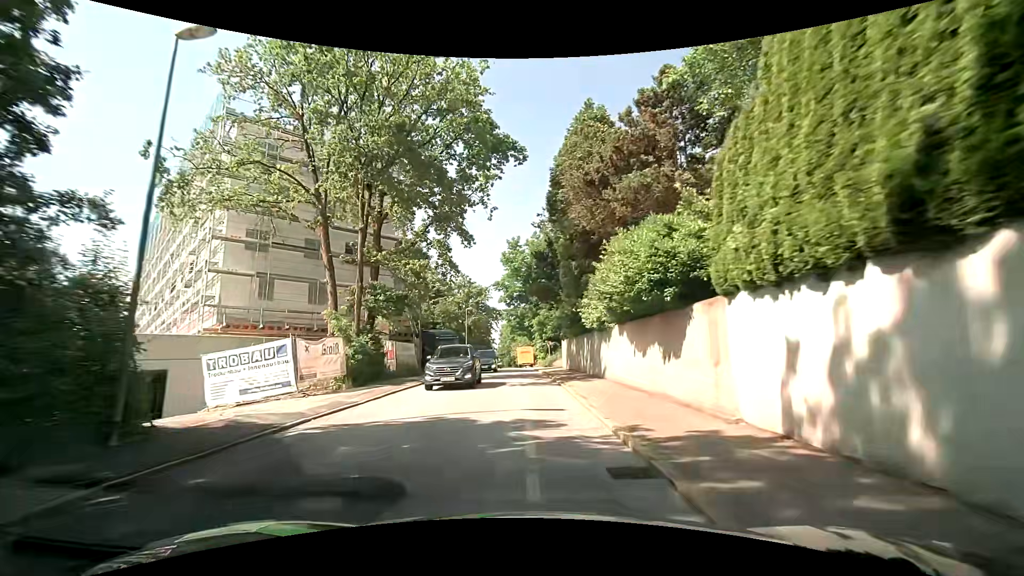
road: residential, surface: asphalt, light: Day
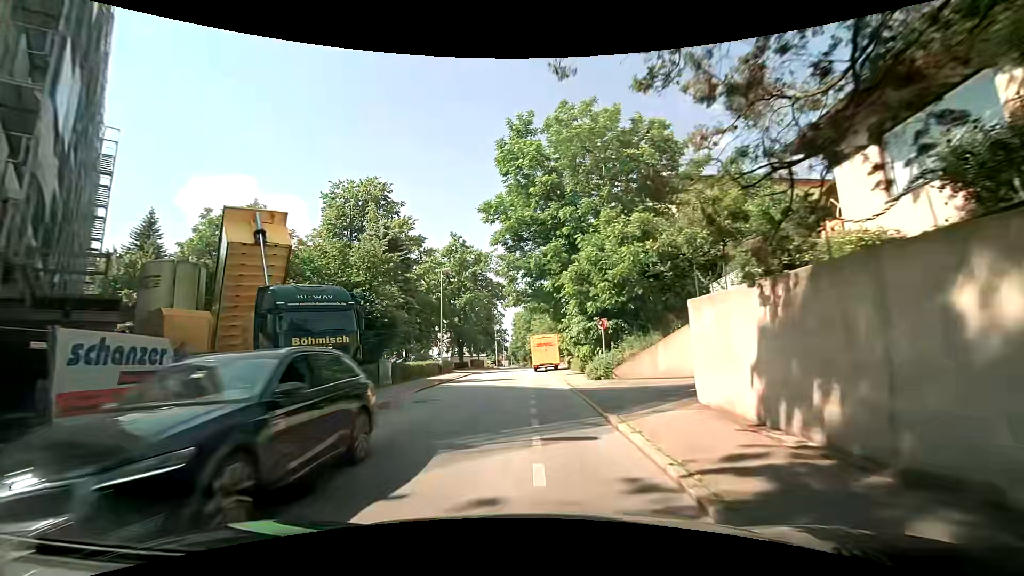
(-0.9, +29.4) m; -2°
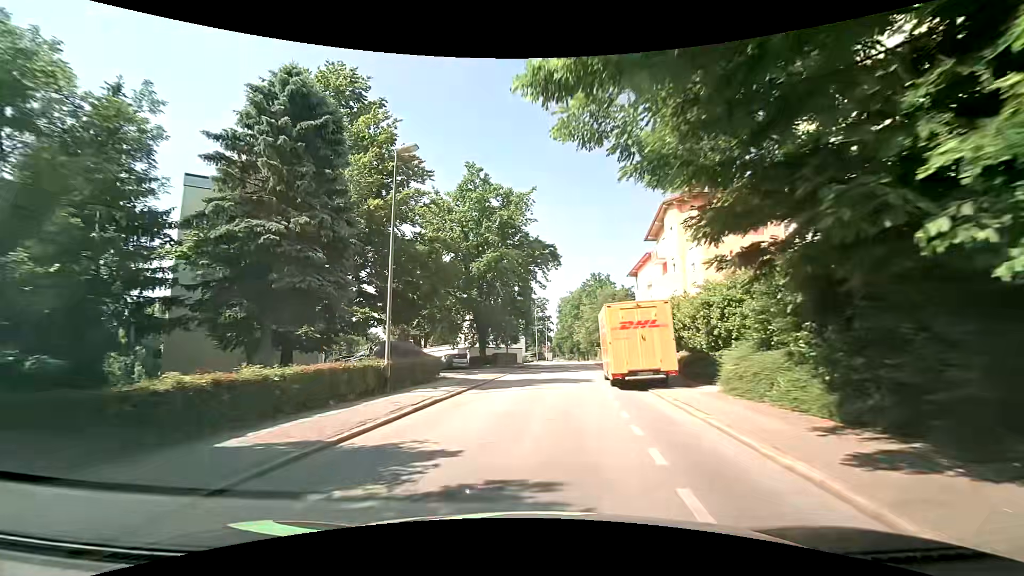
(-0.9, +22.9) m; -6°
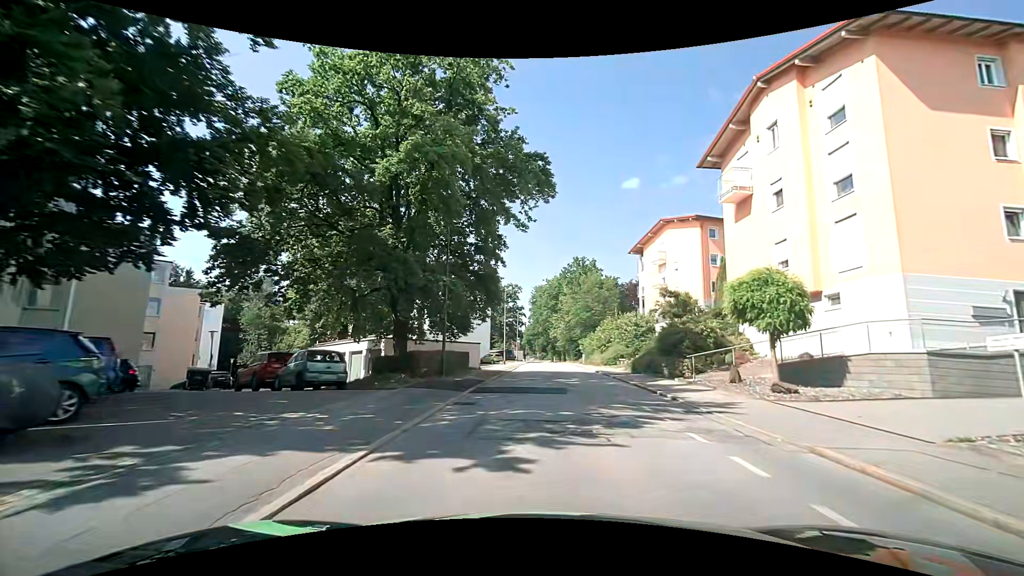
(+0.2, +22.2) m; +4°
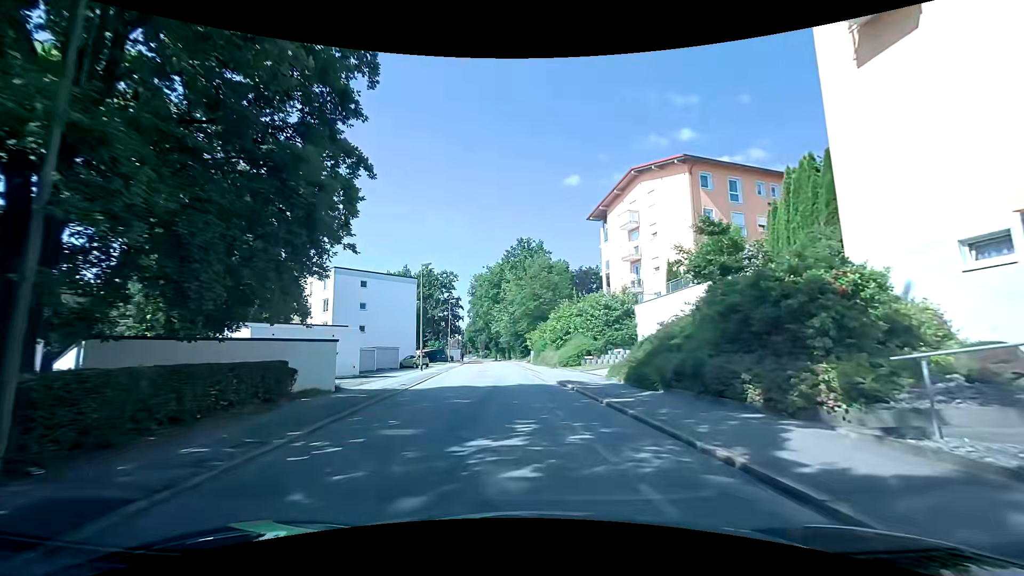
(+1.1, +15.7) m; +6°
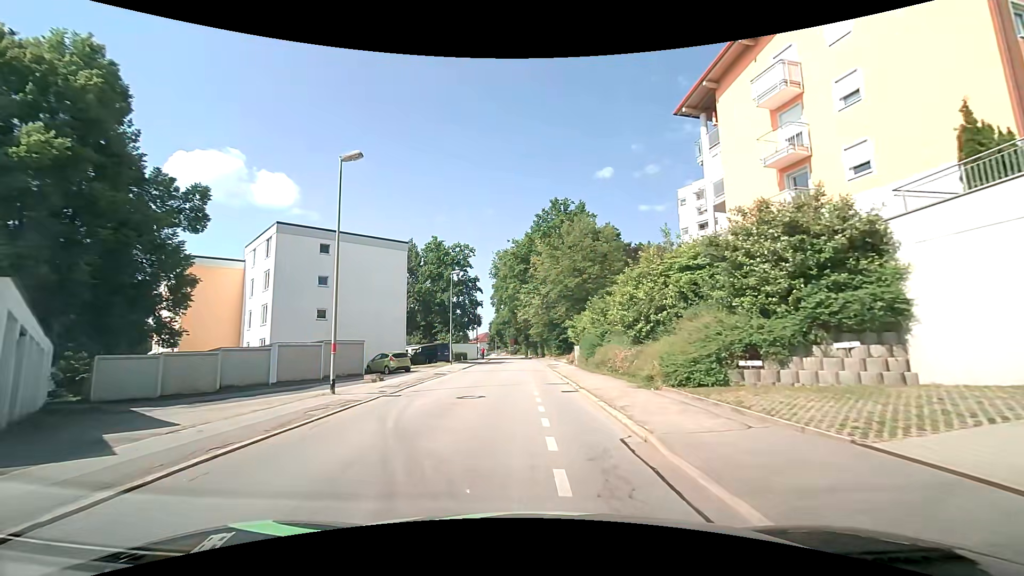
(-0.6, +21.5) m; -4°
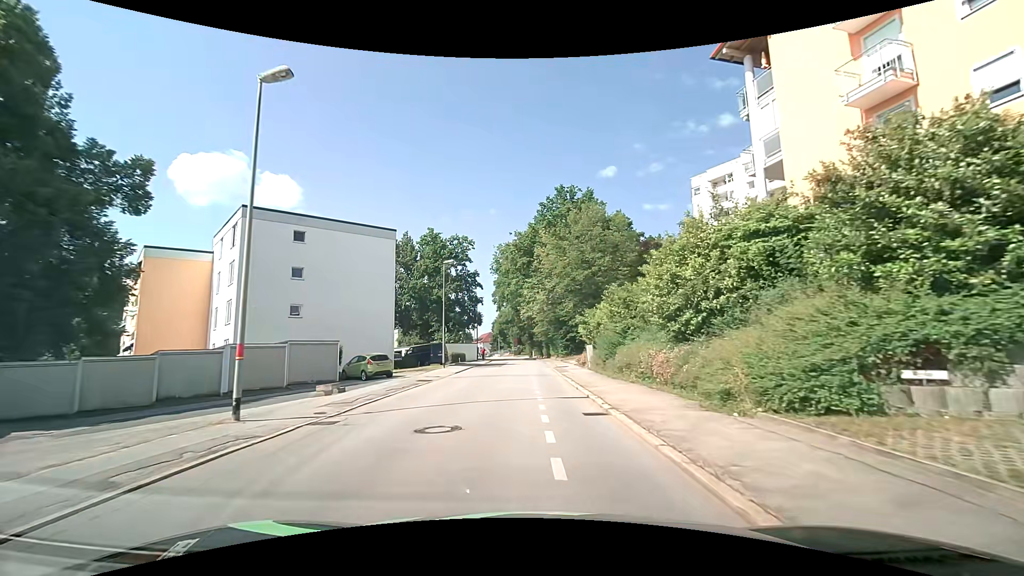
(0.0, +5.4) m; 0°
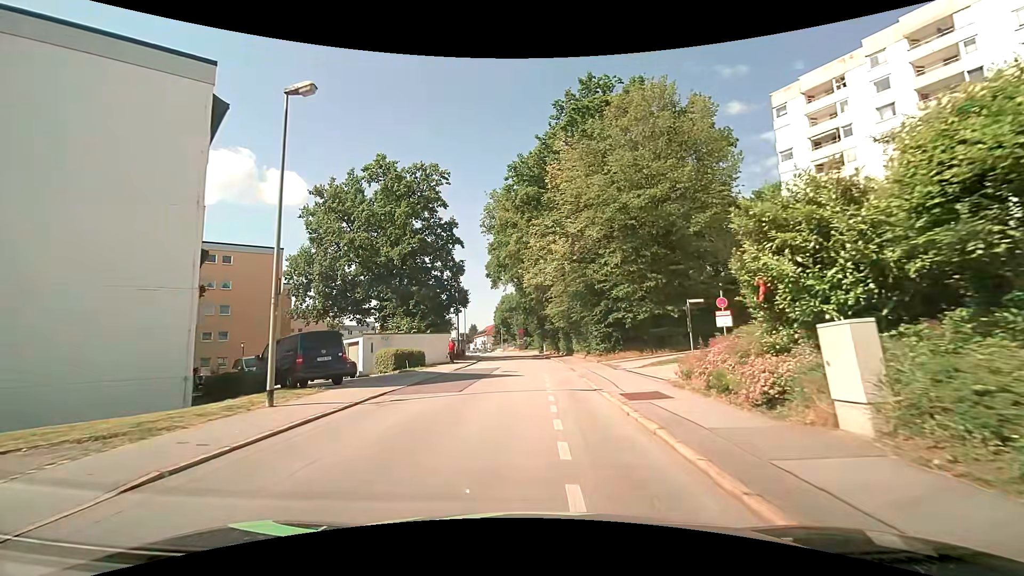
(-0.3, +25.0) m; -2°
